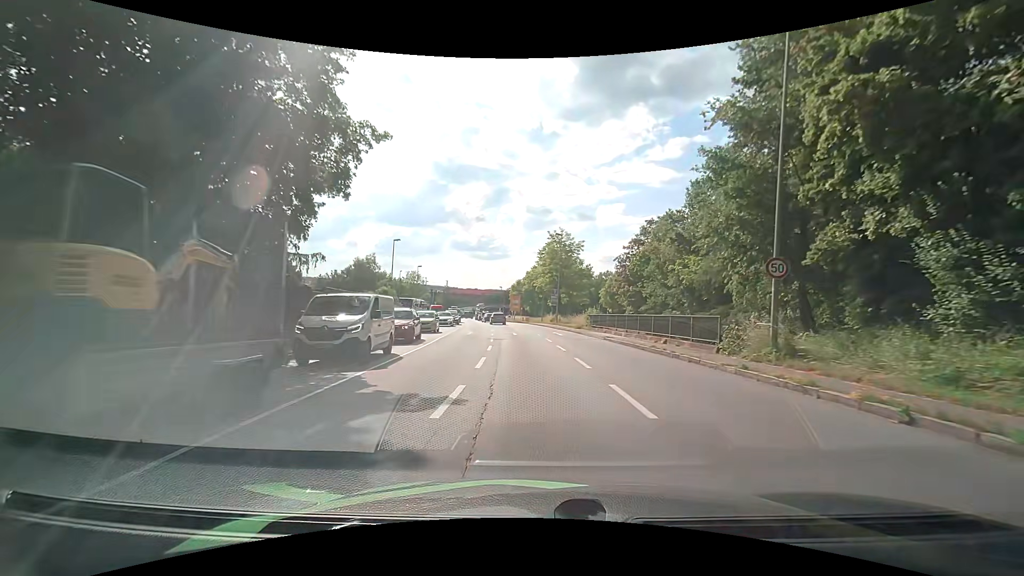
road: primary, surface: asphalt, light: Day
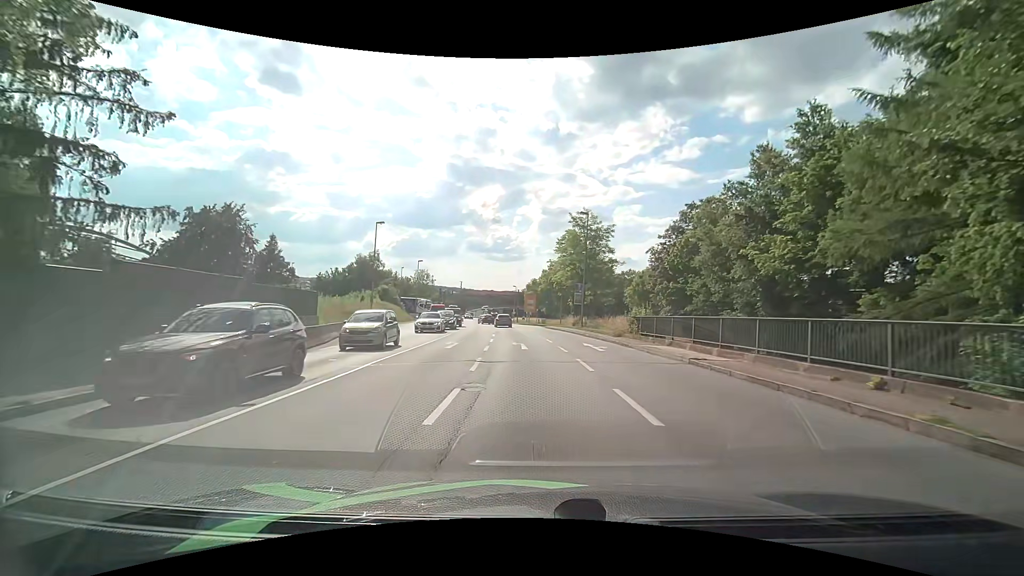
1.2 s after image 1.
(-0.3, +12.4) m; -2°
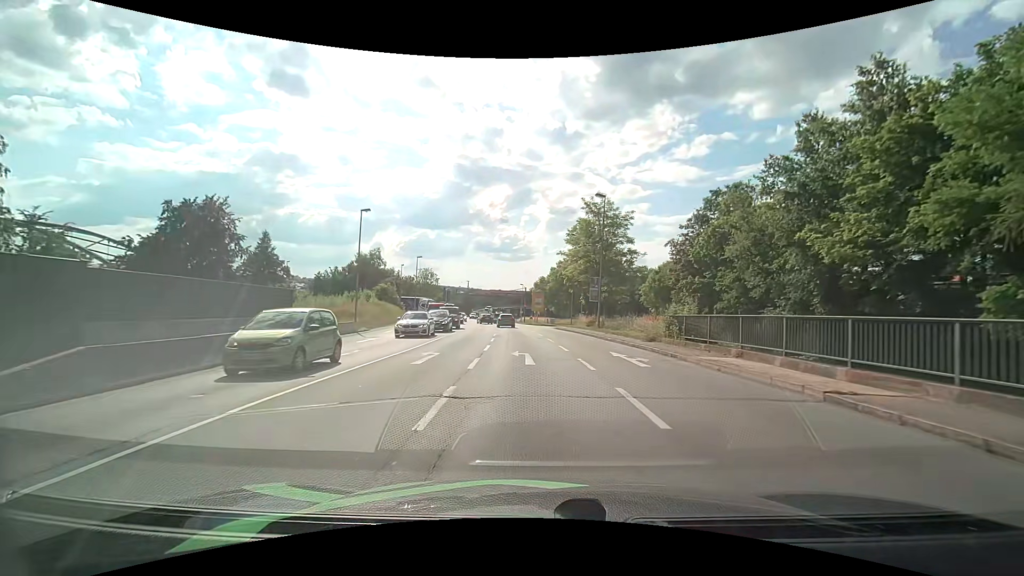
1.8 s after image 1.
(0.0, +6.2) m; -1°
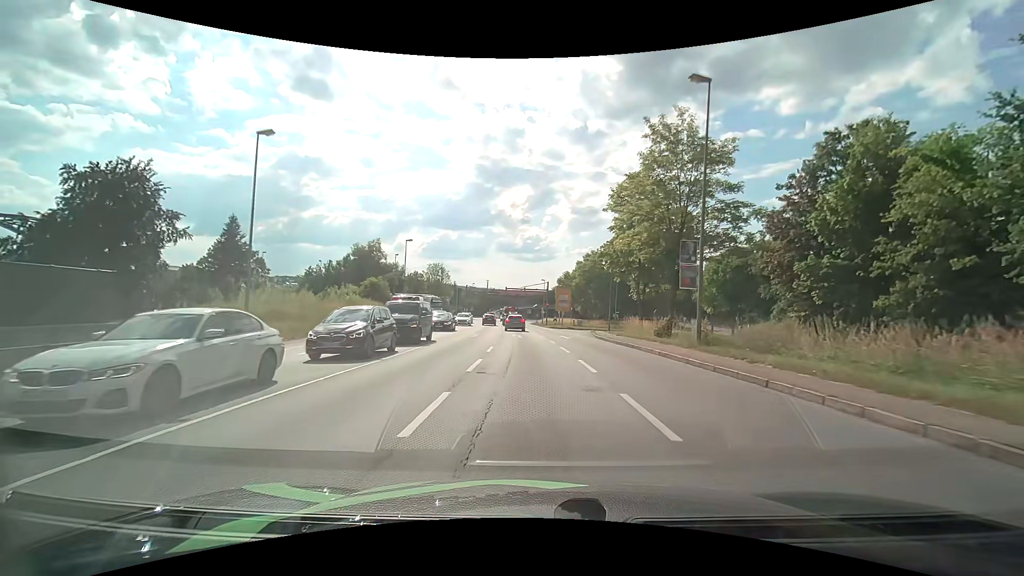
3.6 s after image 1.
(-0.4, +18.6) m; -3°
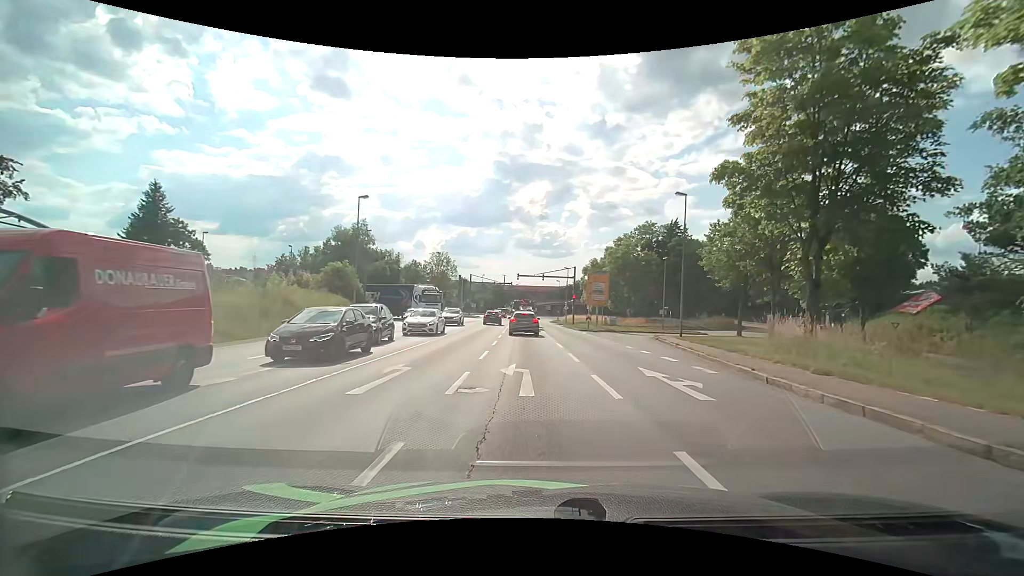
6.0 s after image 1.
(-0.3, +21.0) m; -1°
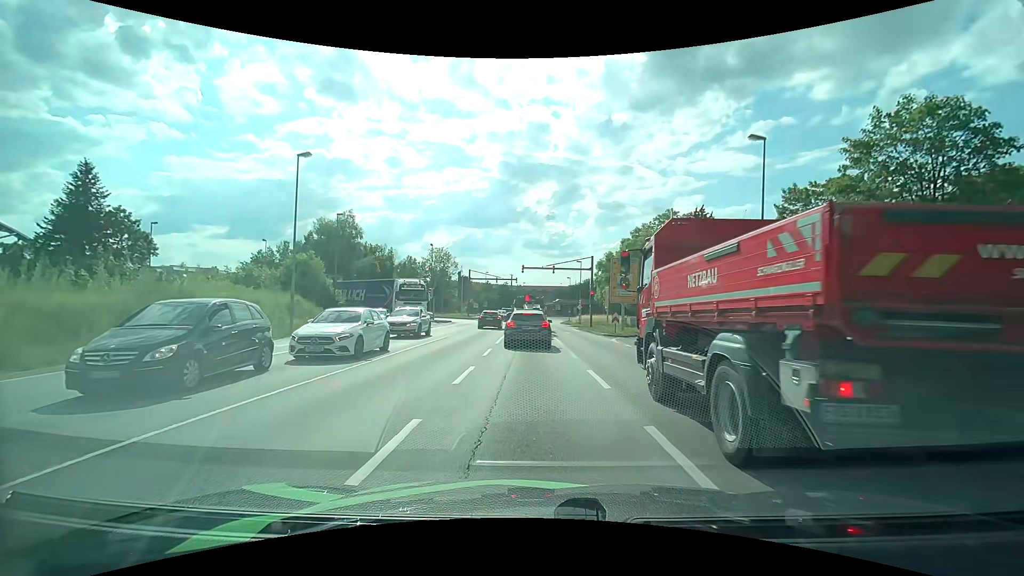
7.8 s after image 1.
(-0.2, +10.7) m; -1°
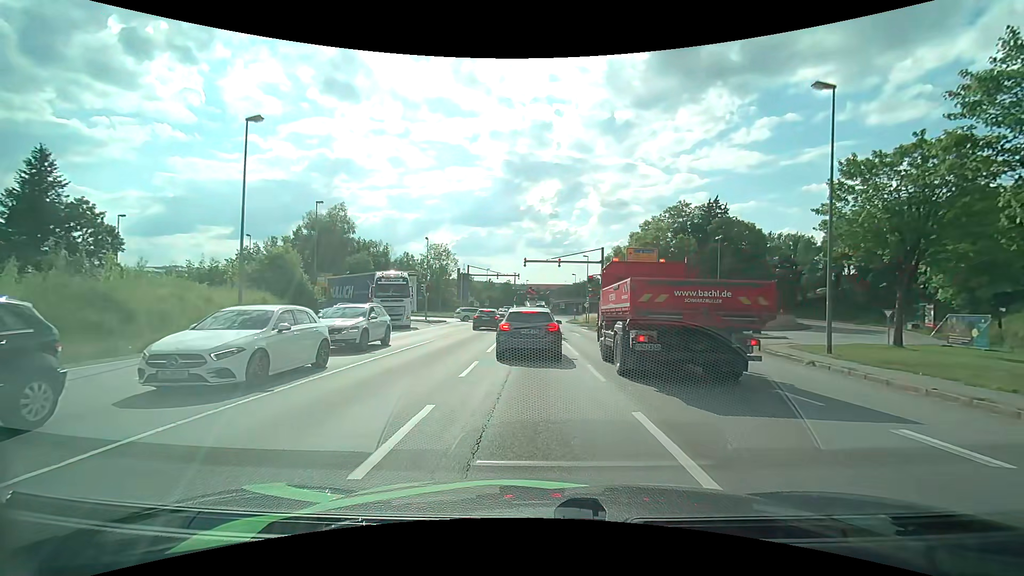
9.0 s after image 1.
(-0.1, +5.0) m; 0°
(0, +10) (0, +20) (-1, +30) (-1, +40) (-2, +50) (-7, +58) (-16, +62) (-26, +62) (-36, +63) (-46, +64) m
